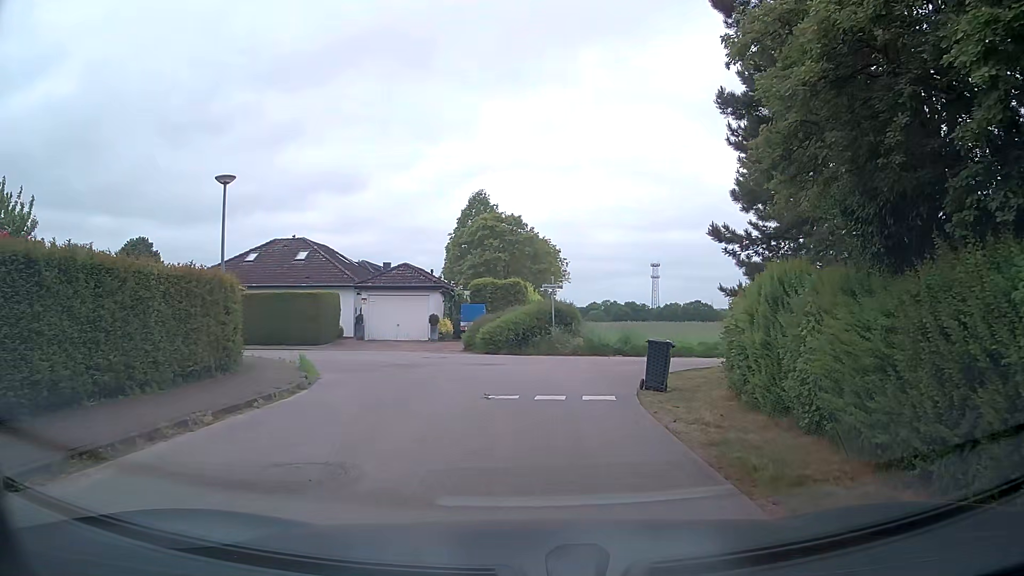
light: Day
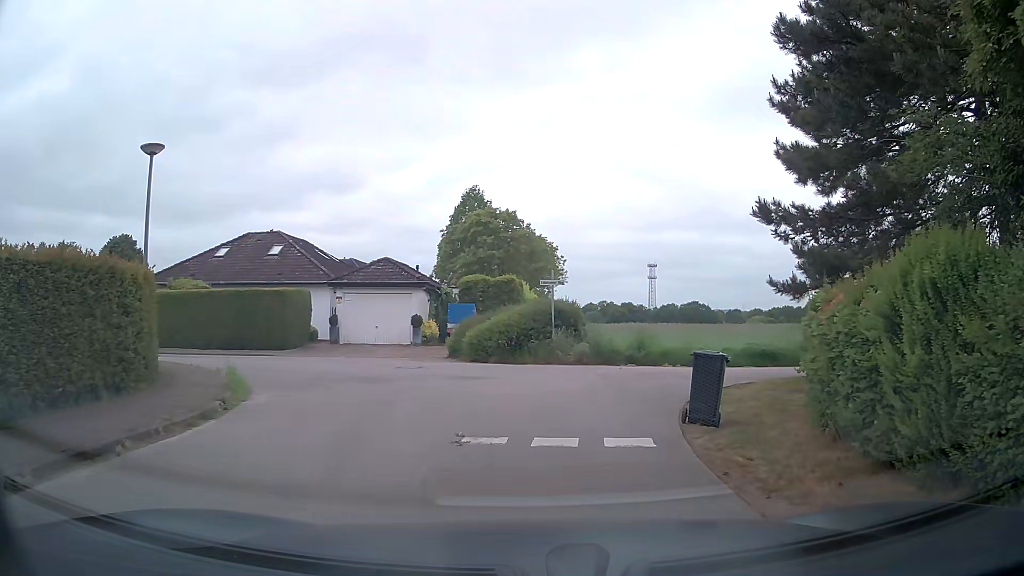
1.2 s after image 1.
(0.0, +3.7) m; +1°
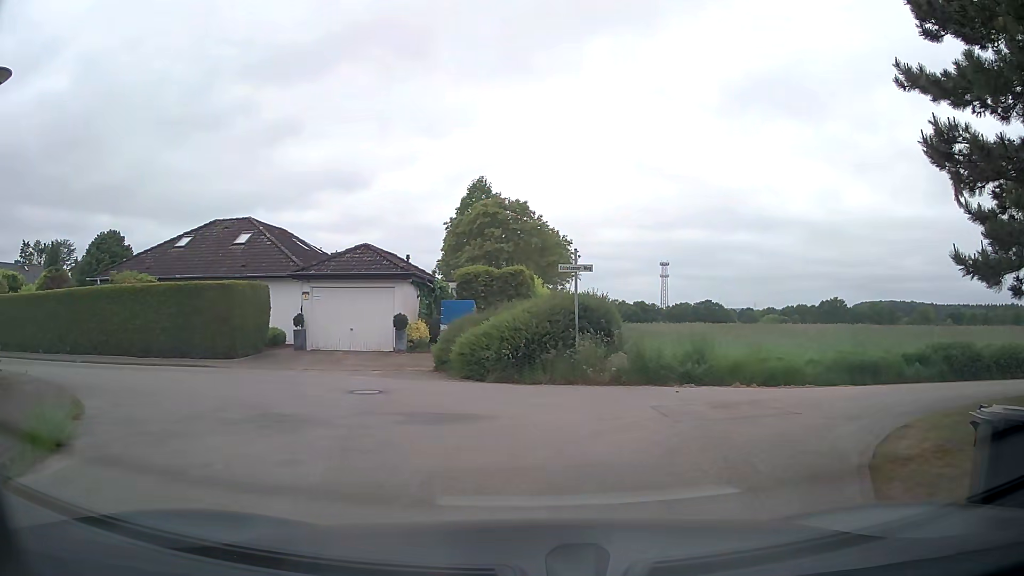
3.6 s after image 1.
(0.0, +5.7) m; +2°
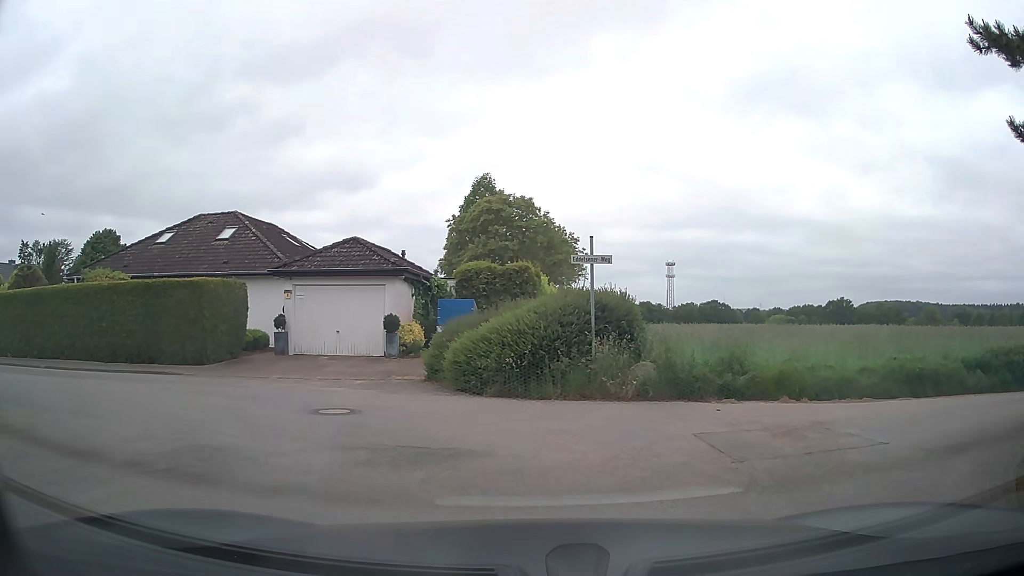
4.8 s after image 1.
(-0.1, +2.3) m; -3°
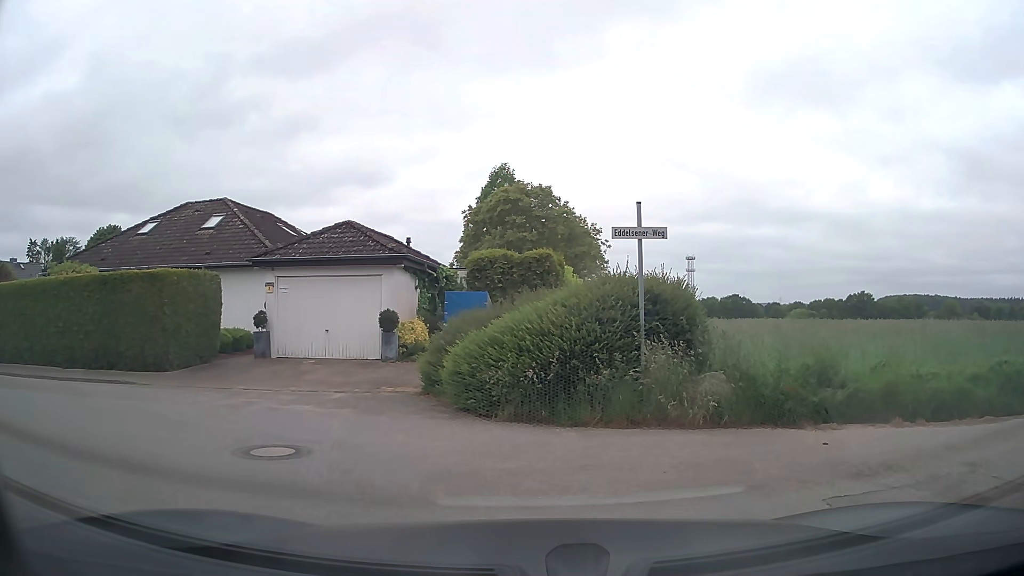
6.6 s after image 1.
(0.0, +3.1) m; -1°
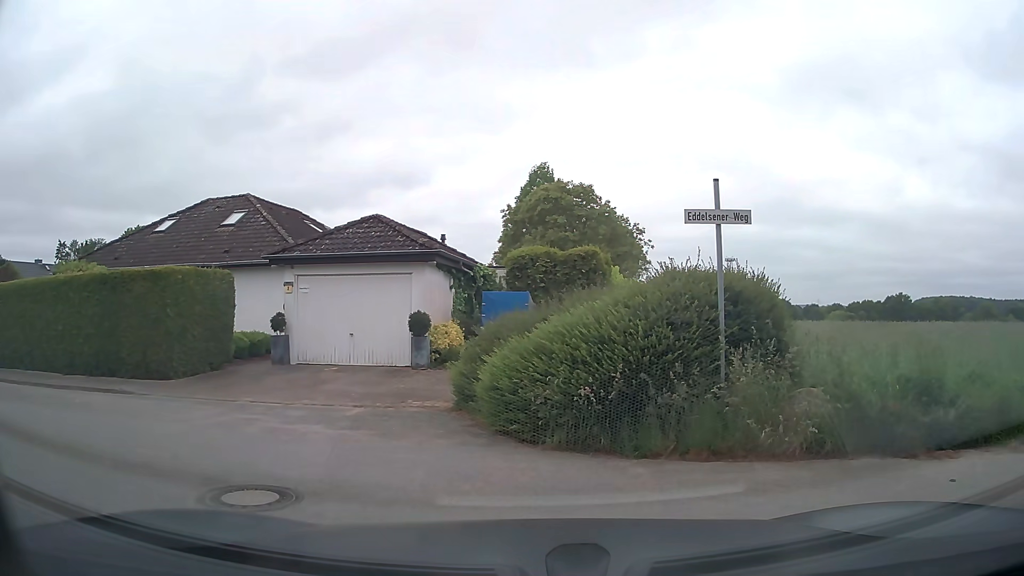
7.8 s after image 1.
(0.0, +1.7) m; -5°
